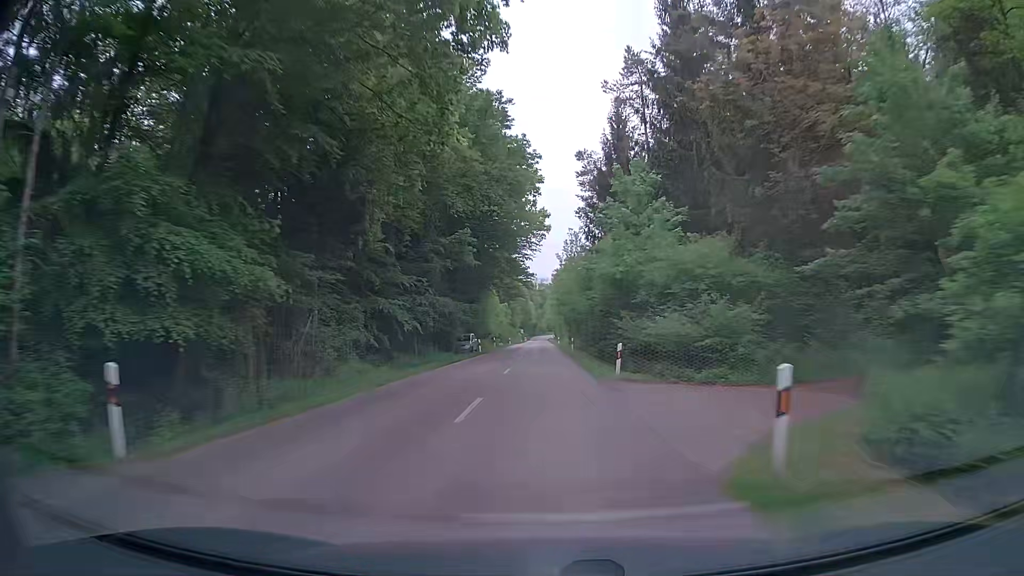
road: tertiary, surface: asphalt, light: Day
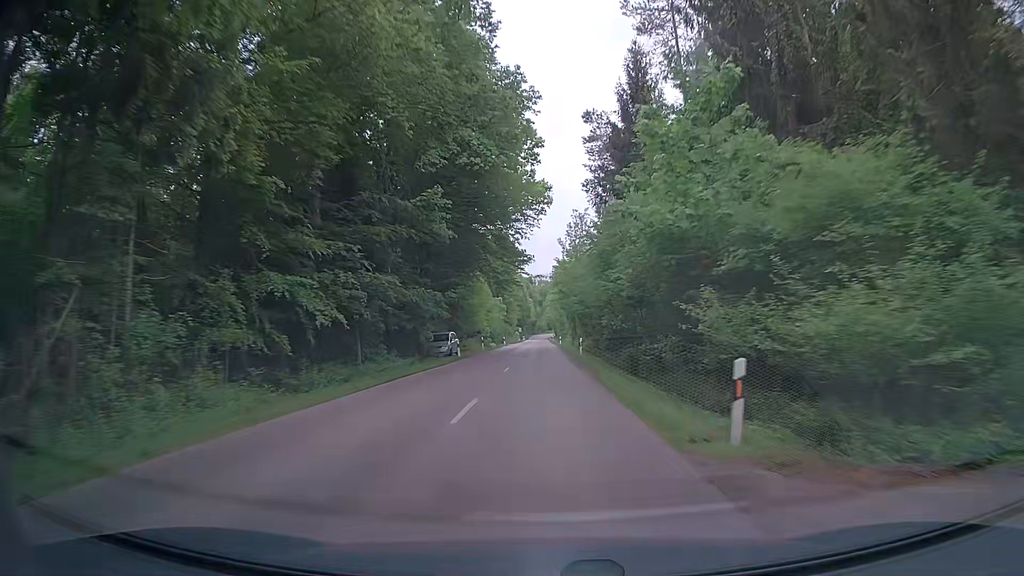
(0.0, +12.4) m; 0°
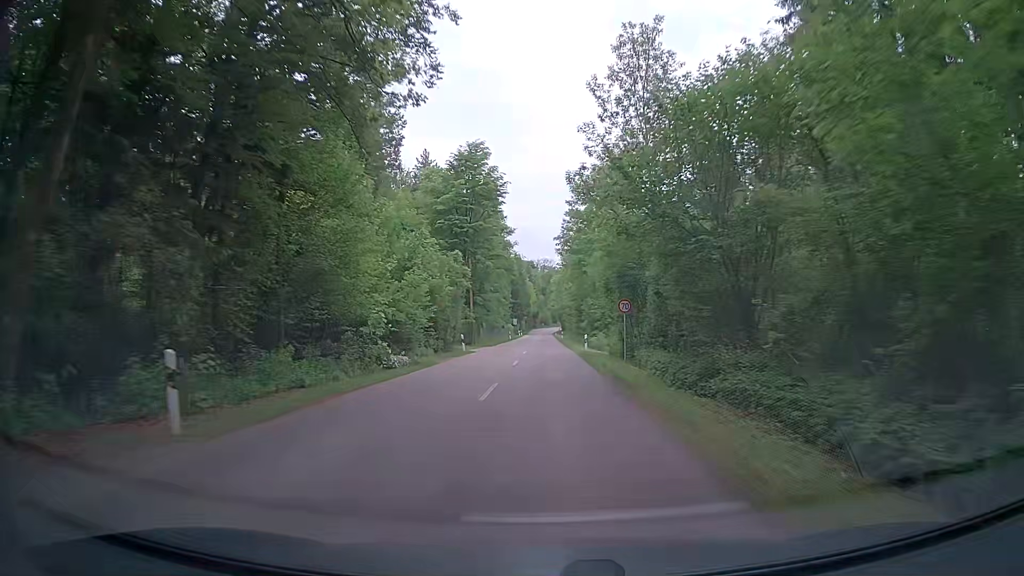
(+0.2, +45.3) m; 0°
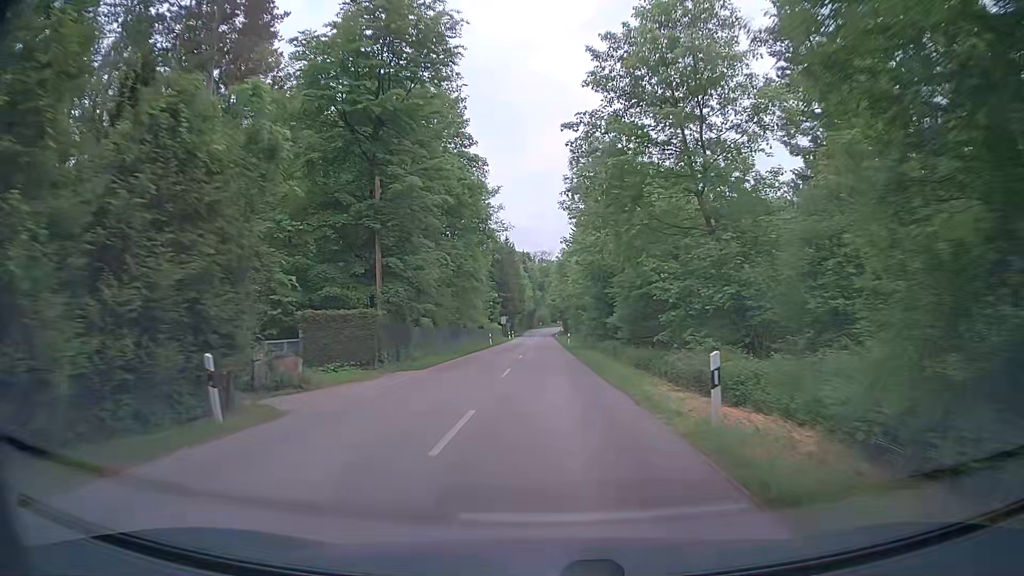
(0.0, +29.3) m; 0°
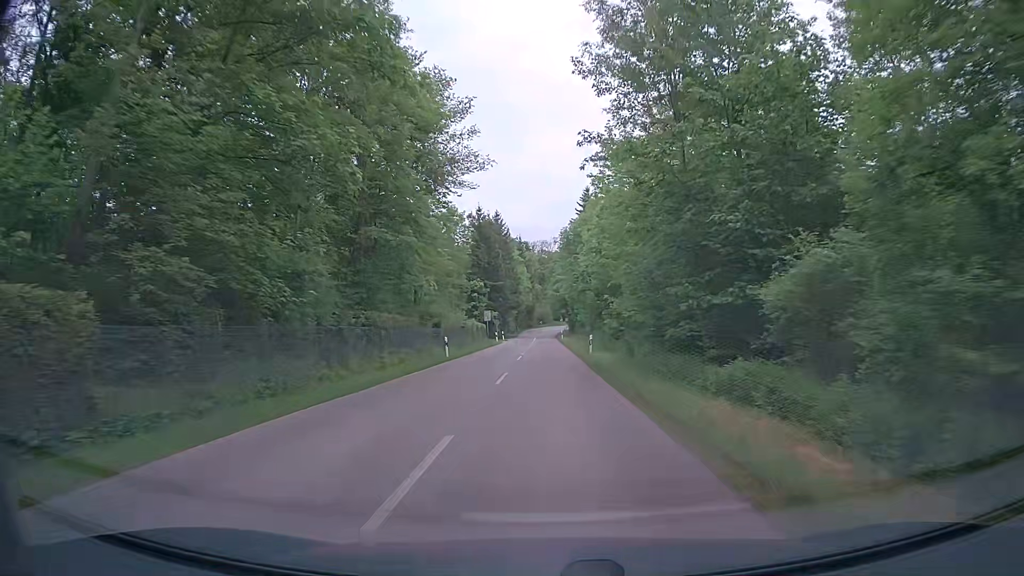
(+0.1, +26.8) m; 0°
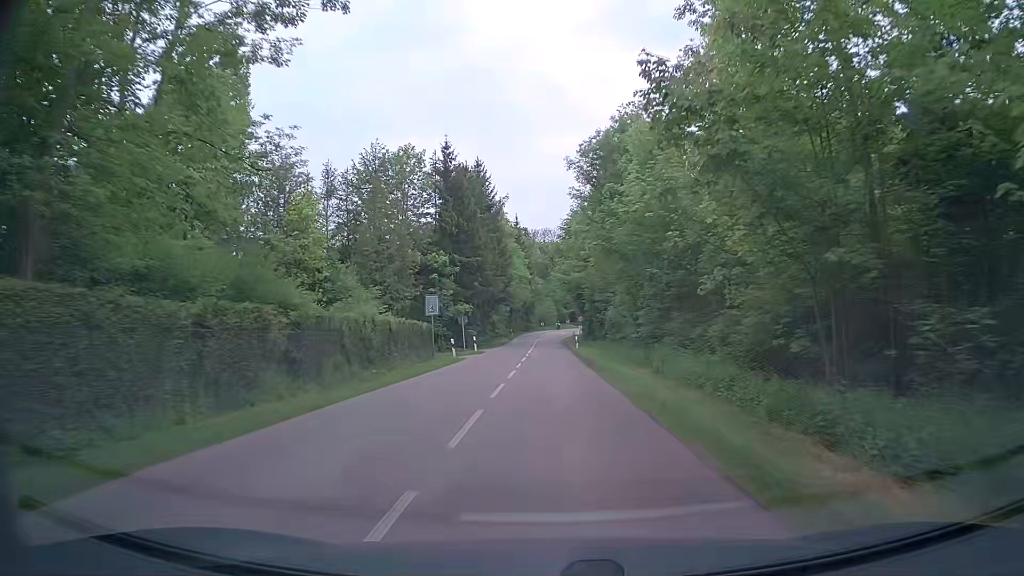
(-0.2, +33.2) m; 0°
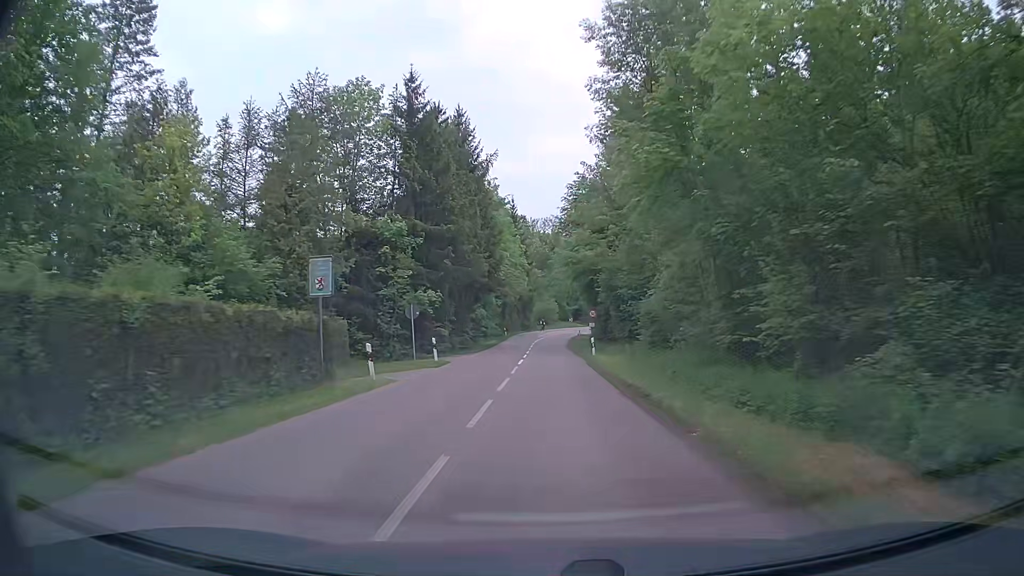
(0.0, +16.5) m; 0°
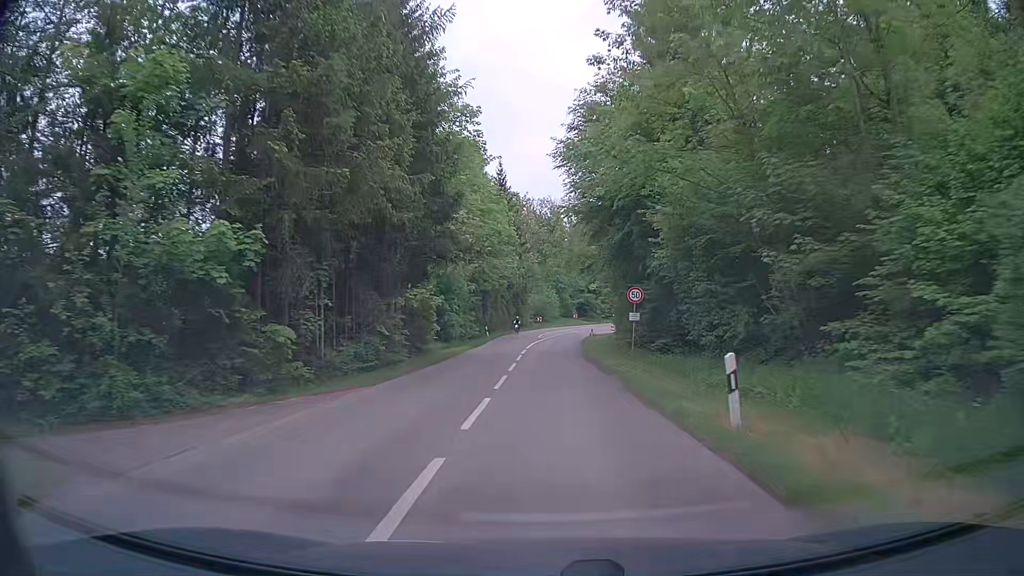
(-0.1, +24.3) m; +1°
(0, +10) (0, +20) (0, +30) (0, +40) (0, +50) (+1, +60) (+2, +70) (+5, +79) (+9, +89) (+13, +98) m
